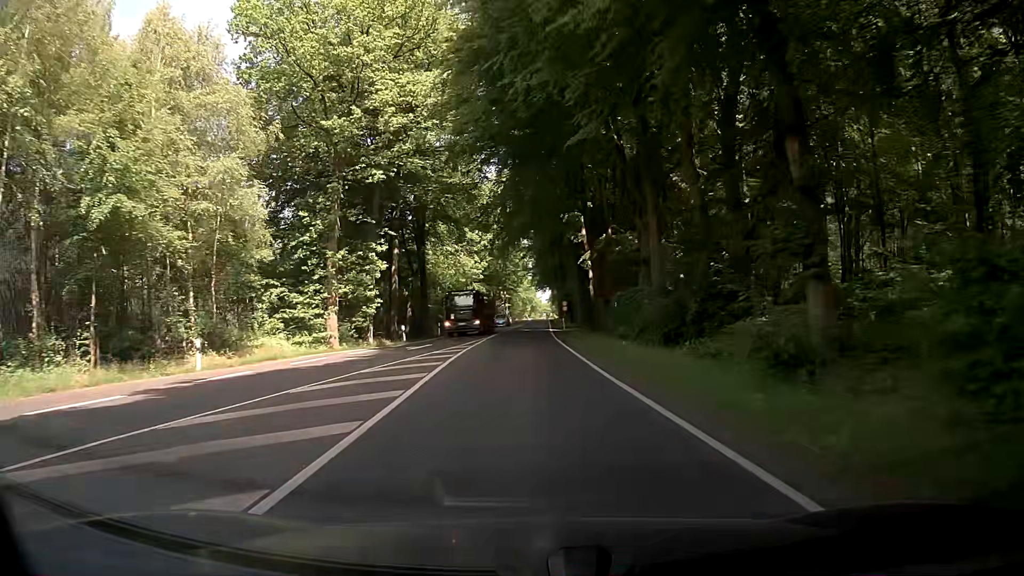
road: primary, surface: asphalt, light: Day
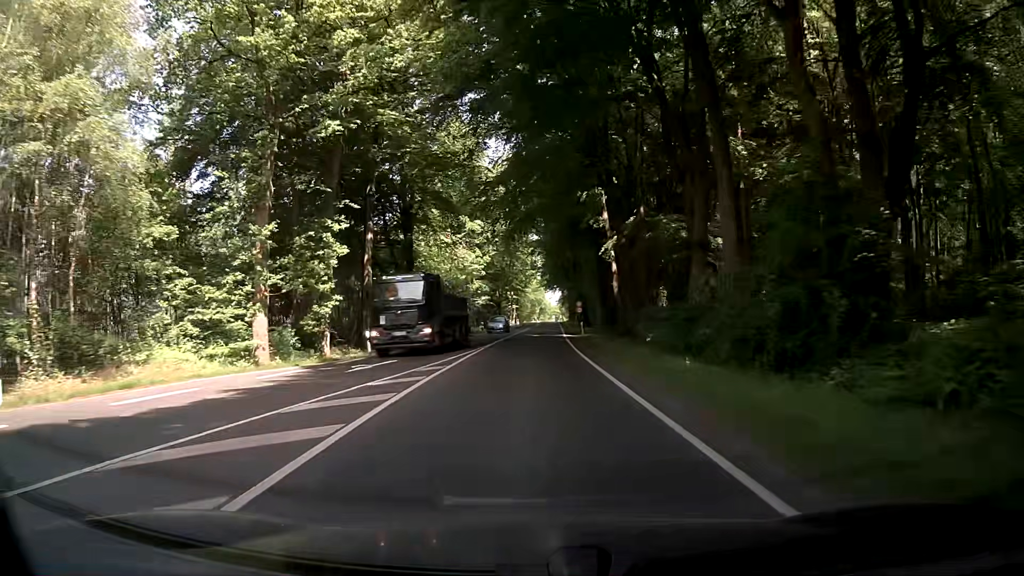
(-0.1, +10.8) m; 0°
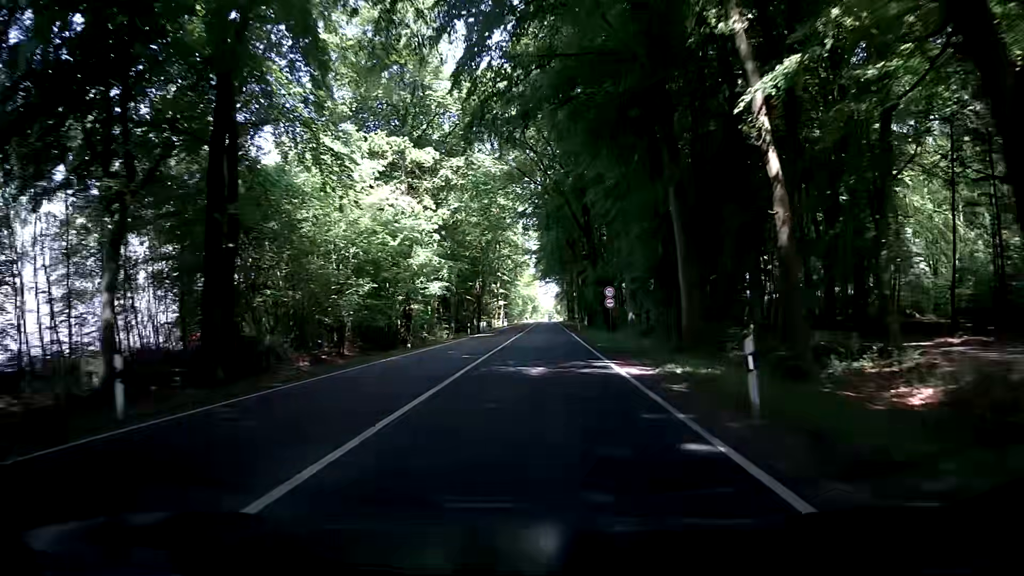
(-0.4, +32.3) m; 0°
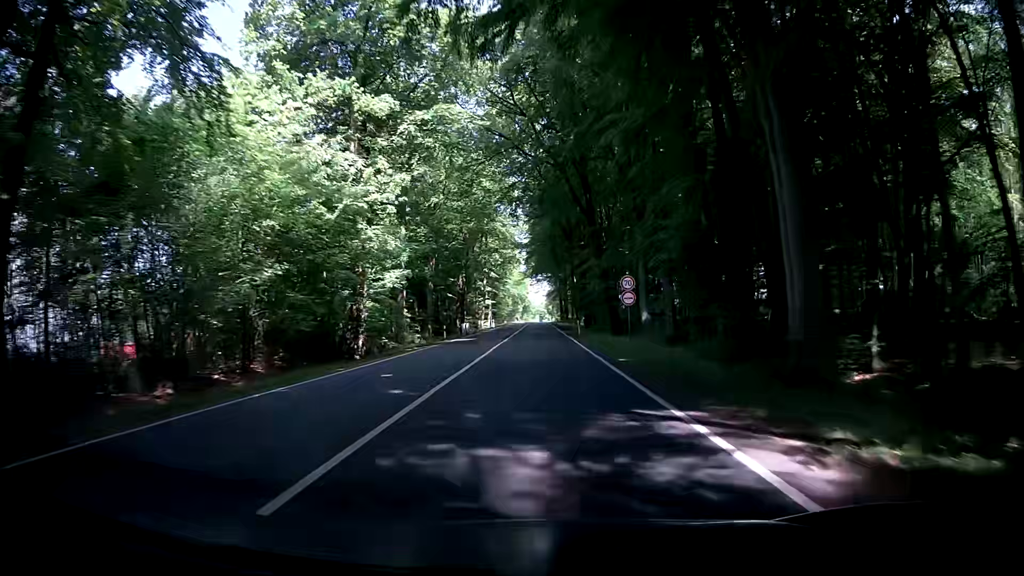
(+0.1, +10.7) m; +1°
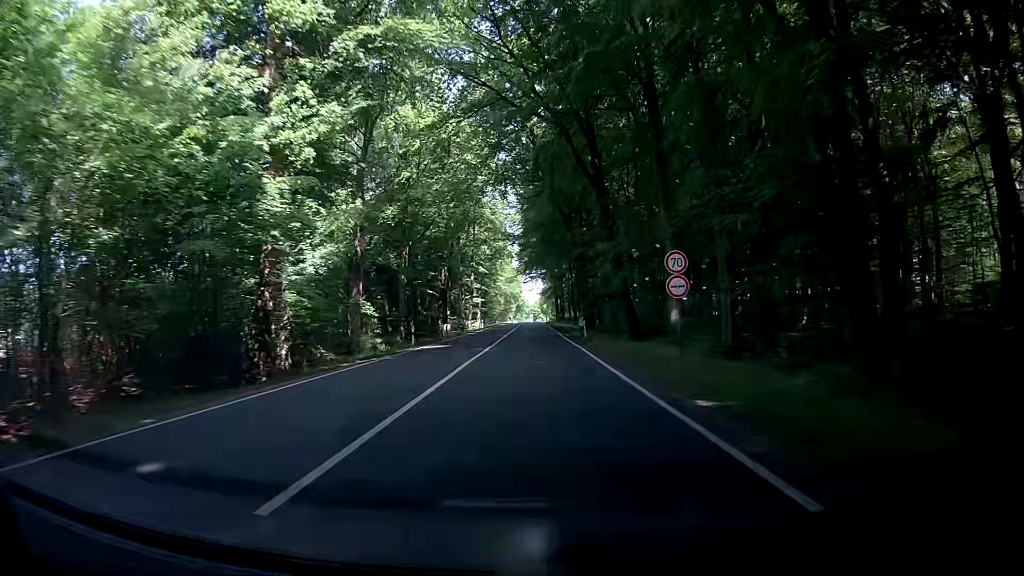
(0.0, +10.7) m; 0°
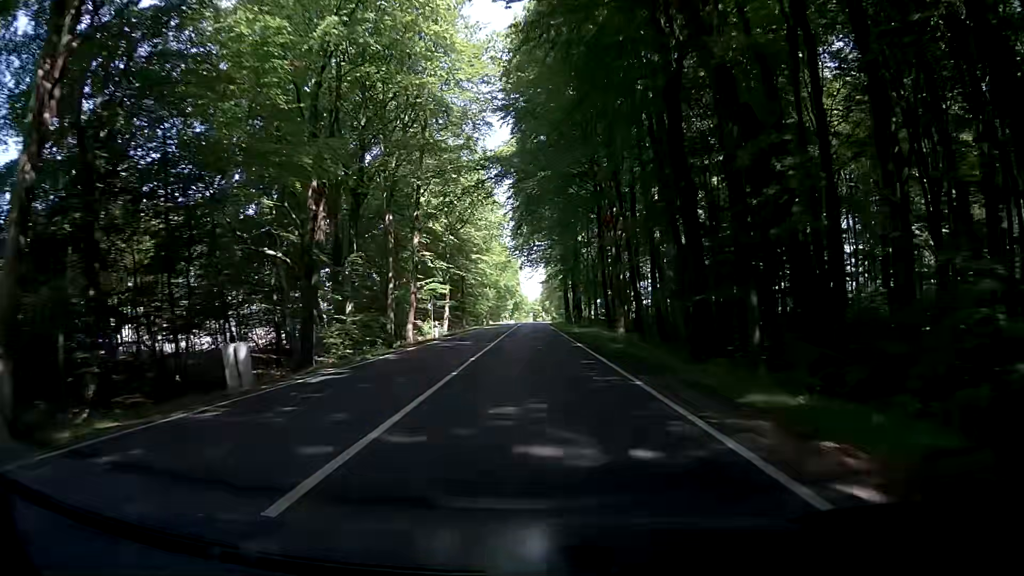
(+0.2, +43.0) m; 0°
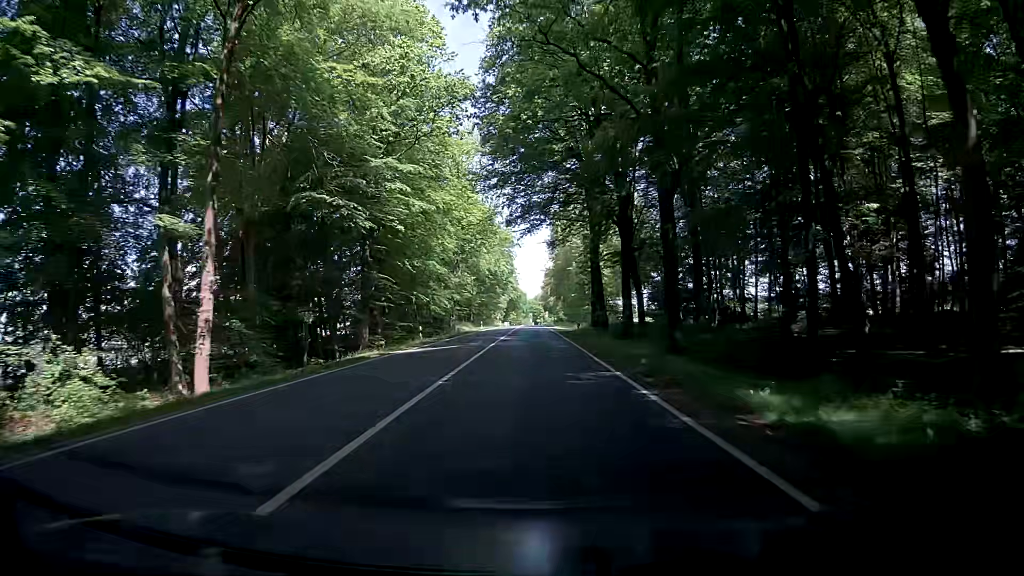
(+0.1, +53.6) m; 0°
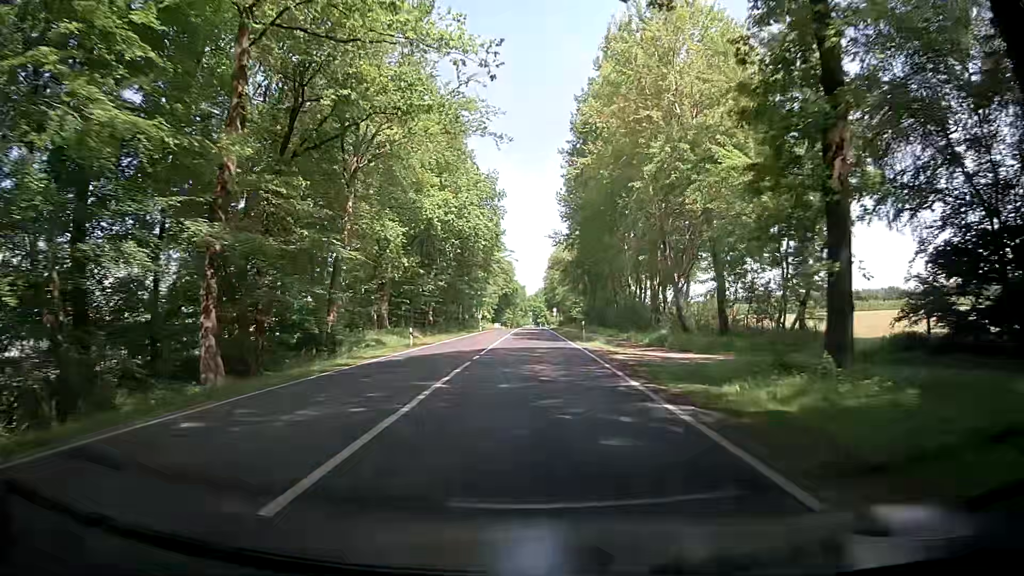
(+0.6, +53.8) m; +1°
(0, +10) (0, +20) (0, +30) (0, +40) (0, +50) (0, +60) (0, +70) (0, +80) (0, +90) (0, +100) m
